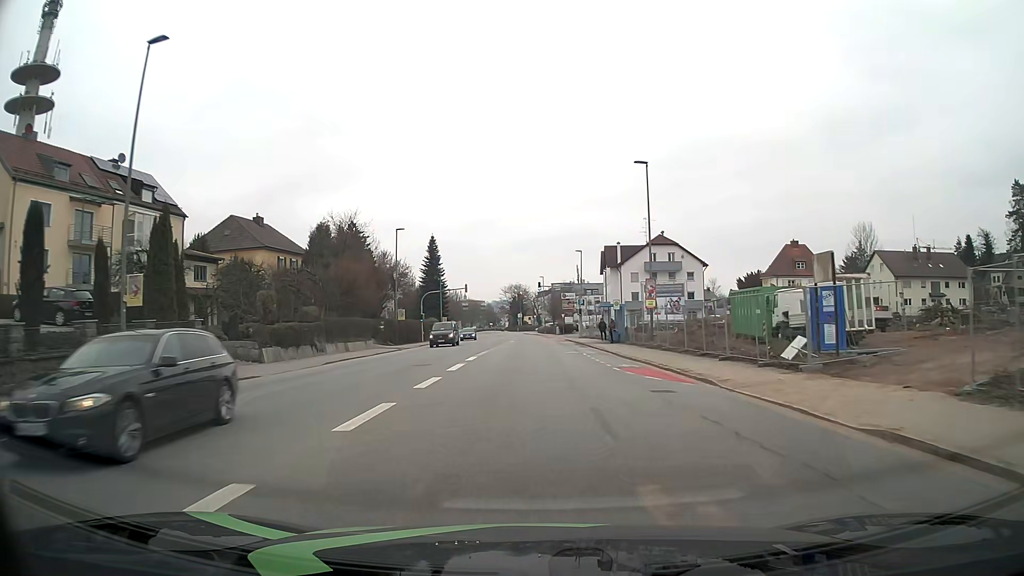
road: tertiary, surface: asphalt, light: Day
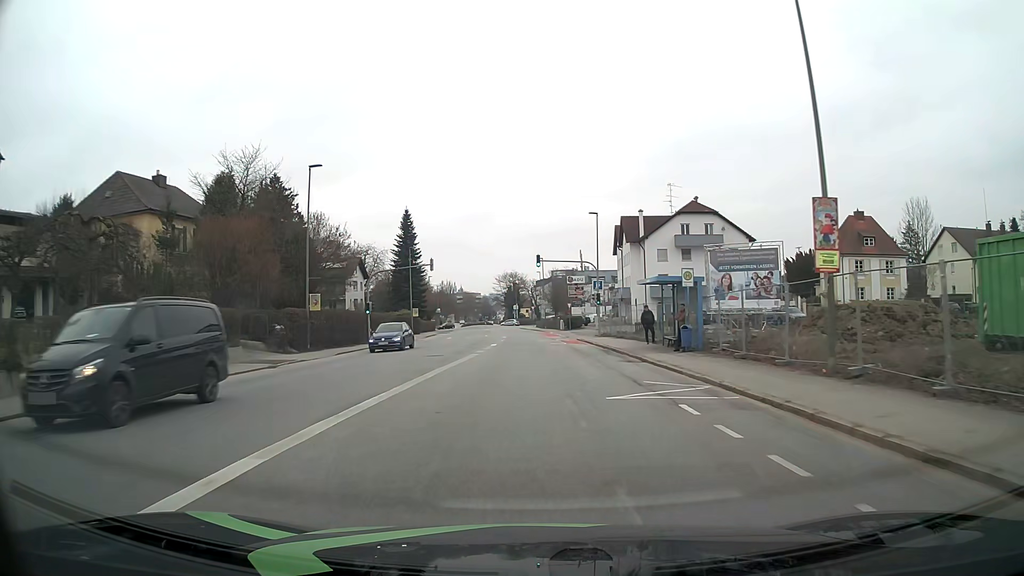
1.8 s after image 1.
(+0.1, +23.2) m; 0°
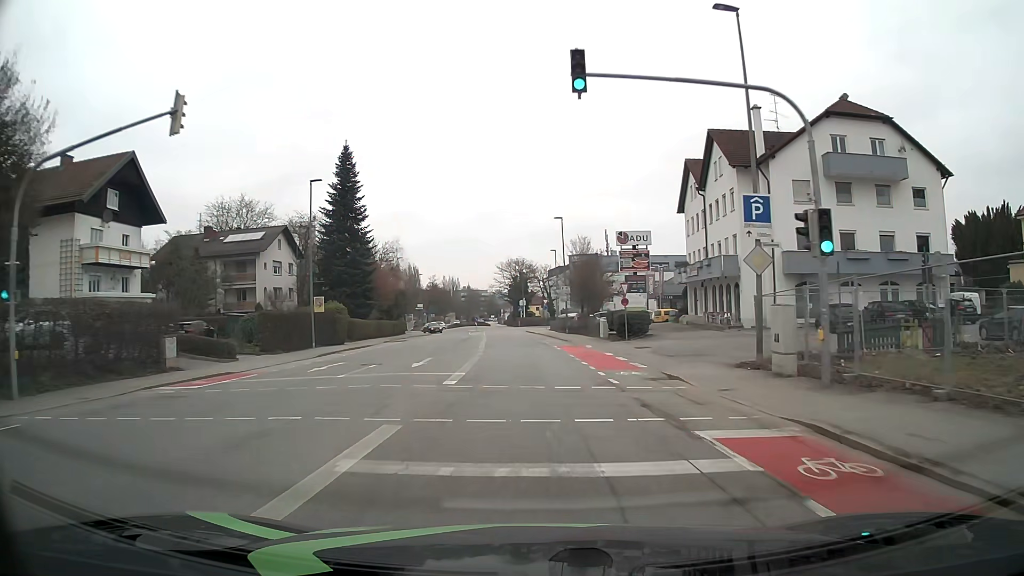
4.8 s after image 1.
(-0.4, +38.7) m; -1°
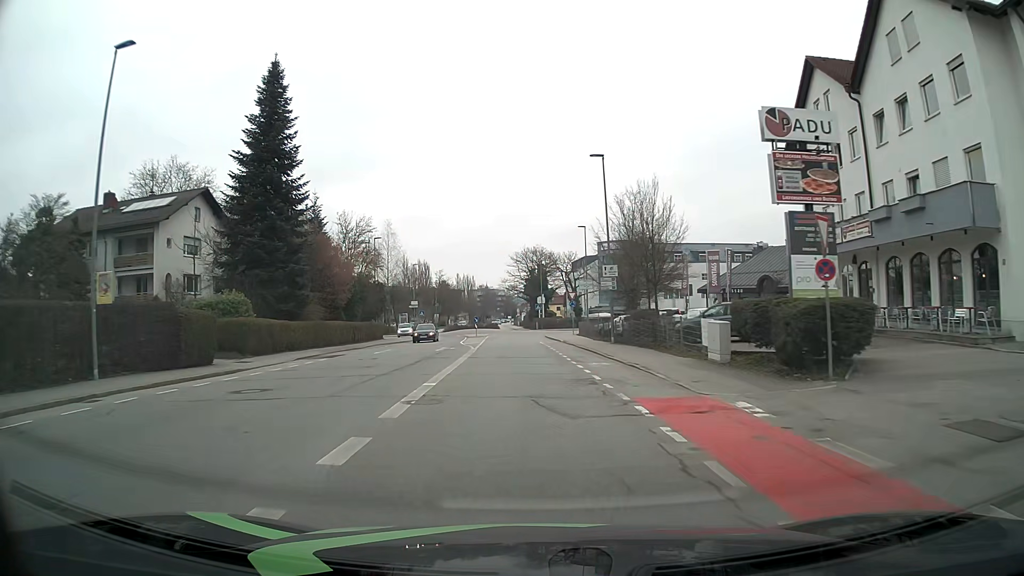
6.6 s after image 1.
(-0.3, +23.2) m; -2°
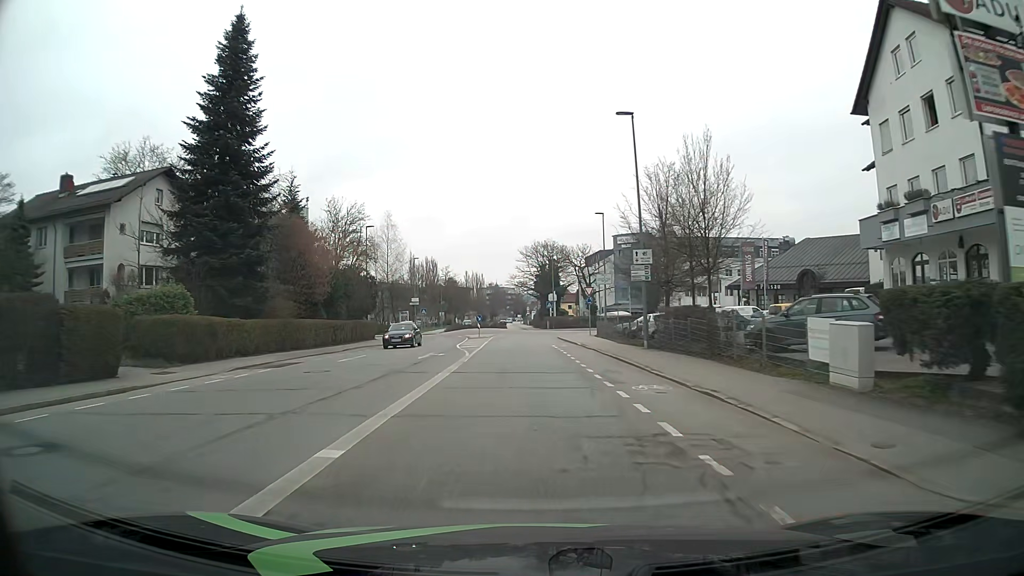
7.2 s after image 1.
(-0.1, +7.6) m; -1°
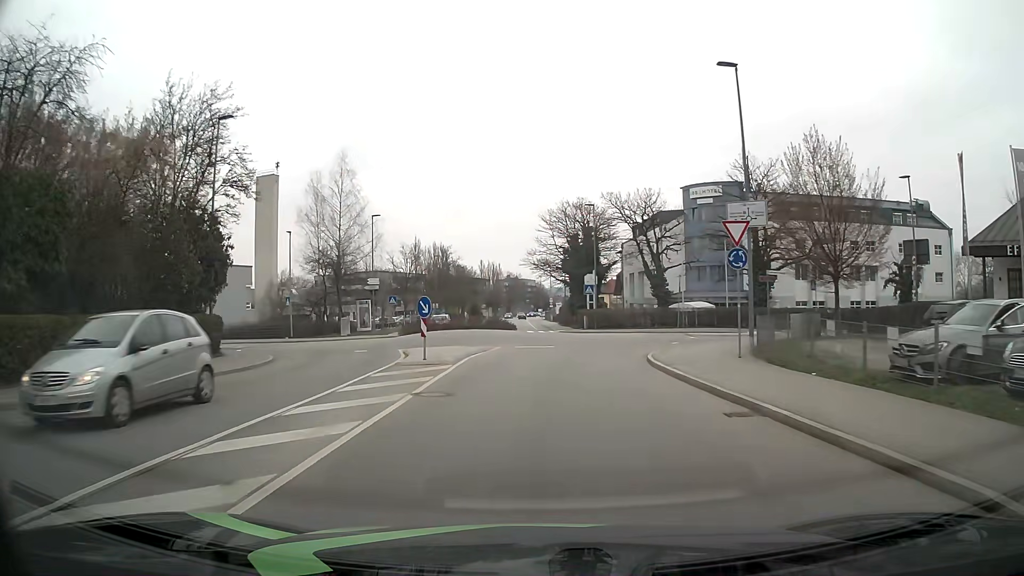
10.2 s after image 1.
(-0.4, +34.0) m; -1°
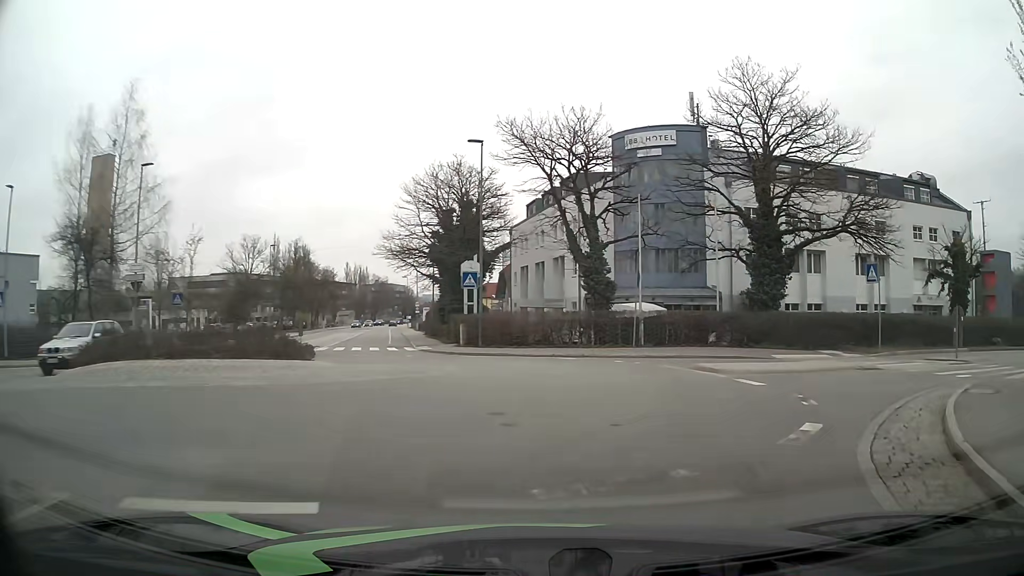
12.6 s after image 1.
(+0.7, +21.8) m; +10°
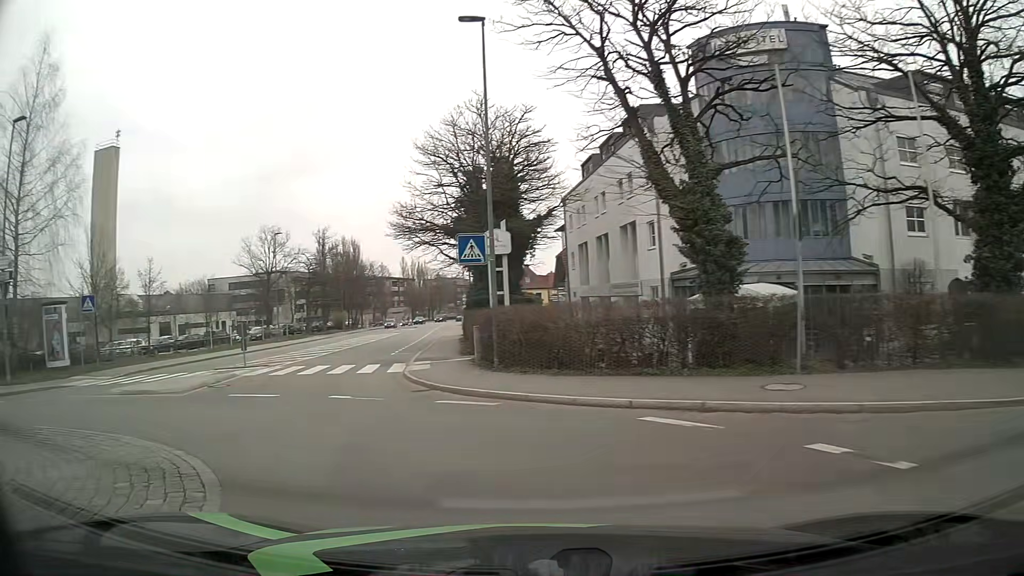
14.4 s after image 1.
(+0.7, +14.3) m; -4°
(-2, +10) (-6, +19) (-8, +29) (-10, +39) (-11, +48) (-13, +58) (-14, +68) (-15, +78) (-17, +88) (-18, +98) m
